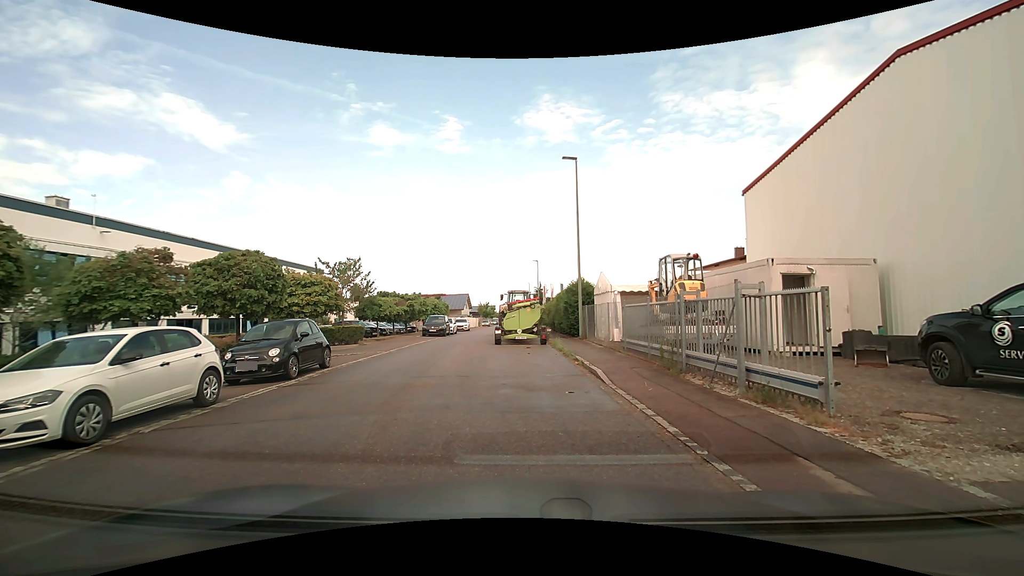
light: Day
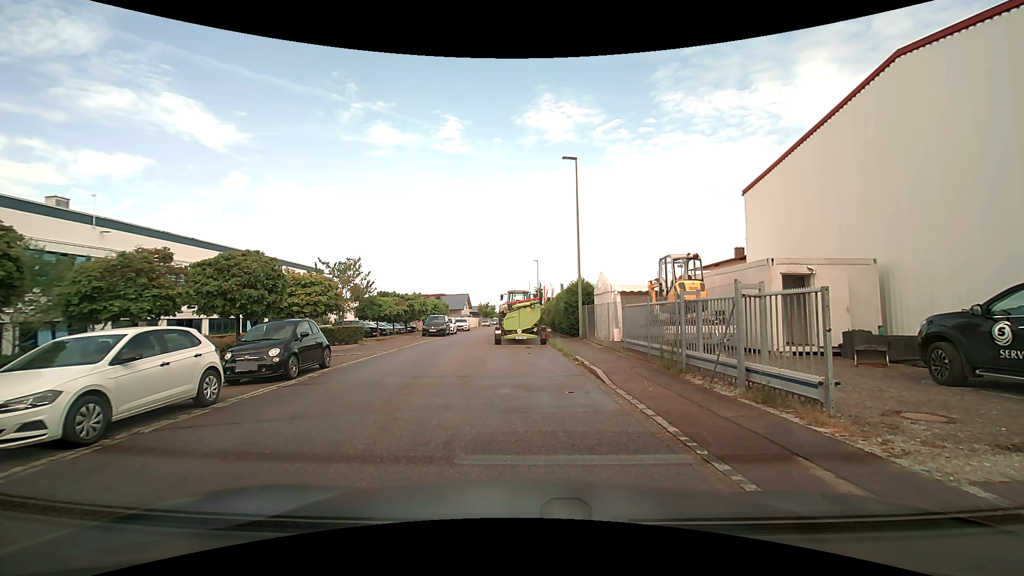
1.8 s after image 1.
(0.0, 0.0) m; 0°
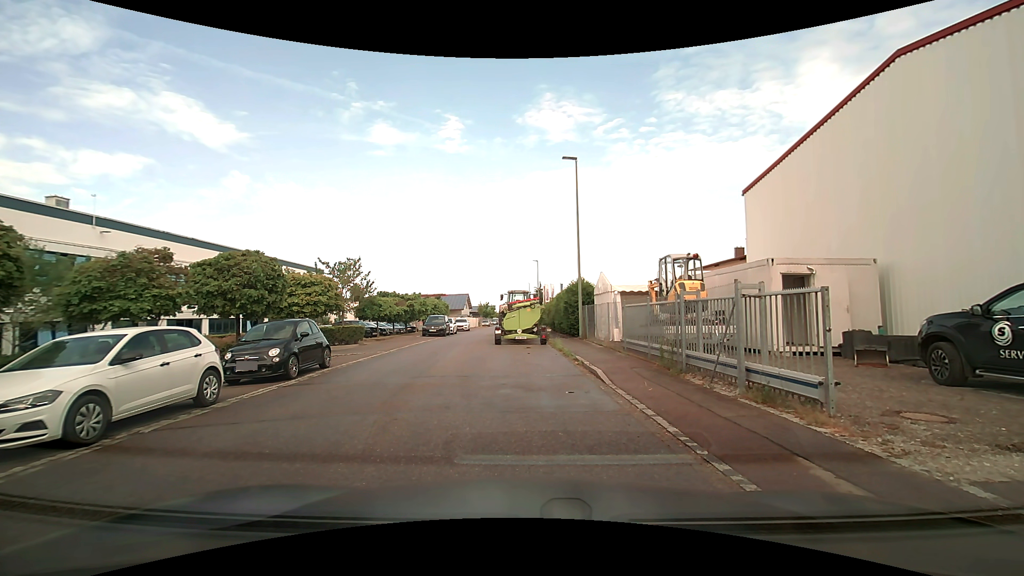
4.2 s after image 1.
(0.0, 0.0) m; 0°
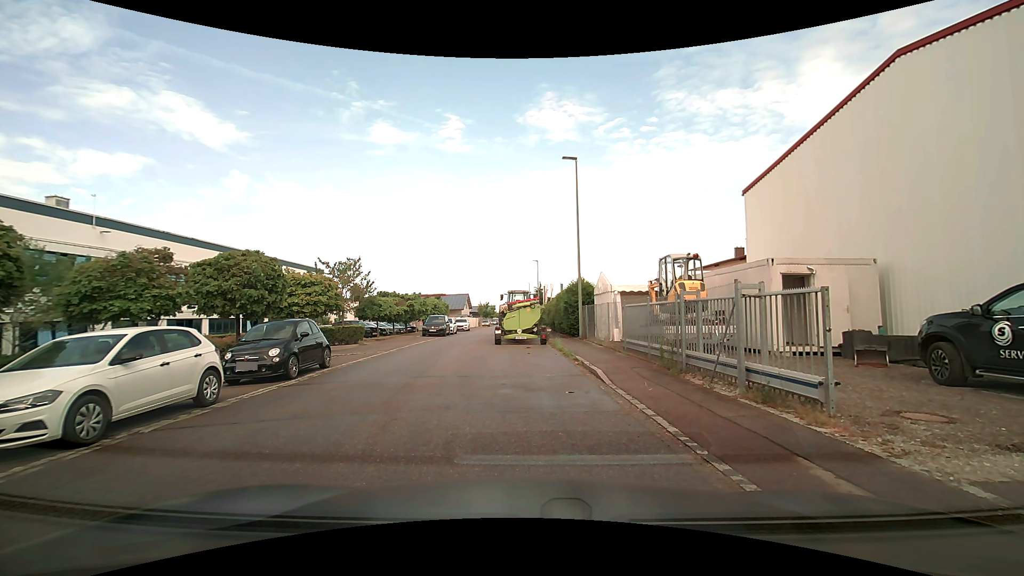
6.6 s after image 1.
(0.0, 0.0) m; 0°
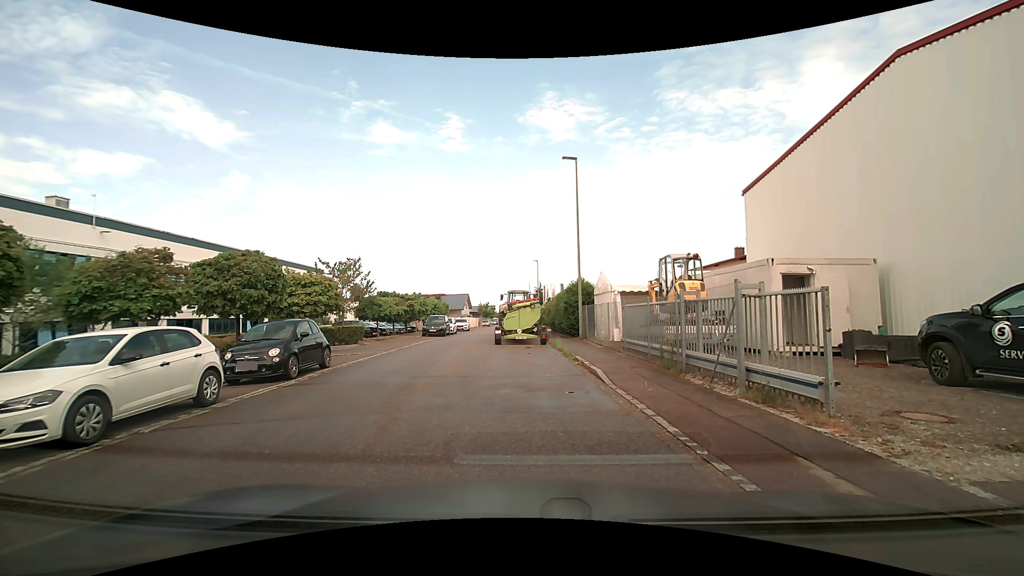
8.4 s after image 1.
(0.0, 0.0) m; 0°
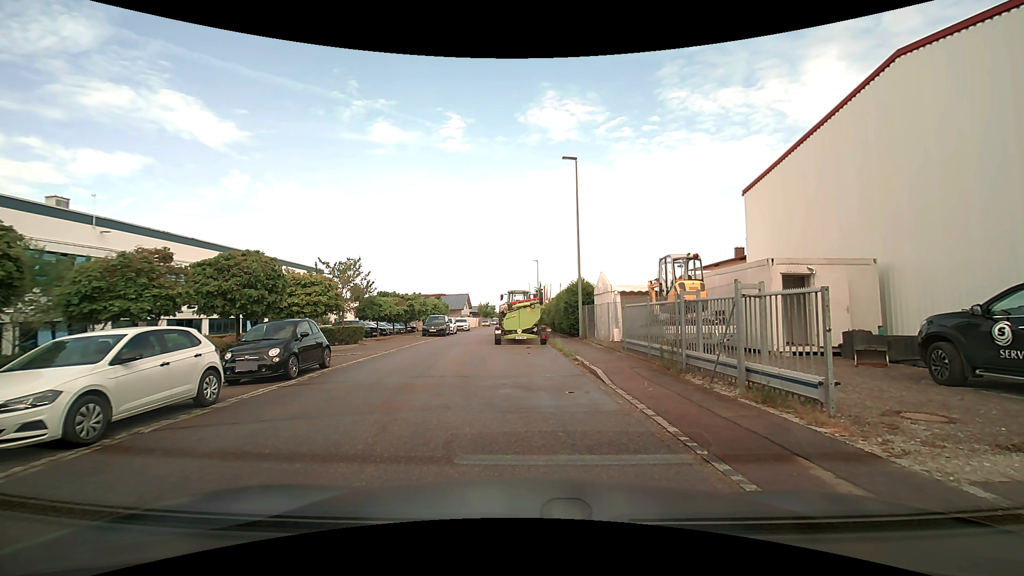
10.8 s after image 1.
(0.0, 0.0) m; 0°
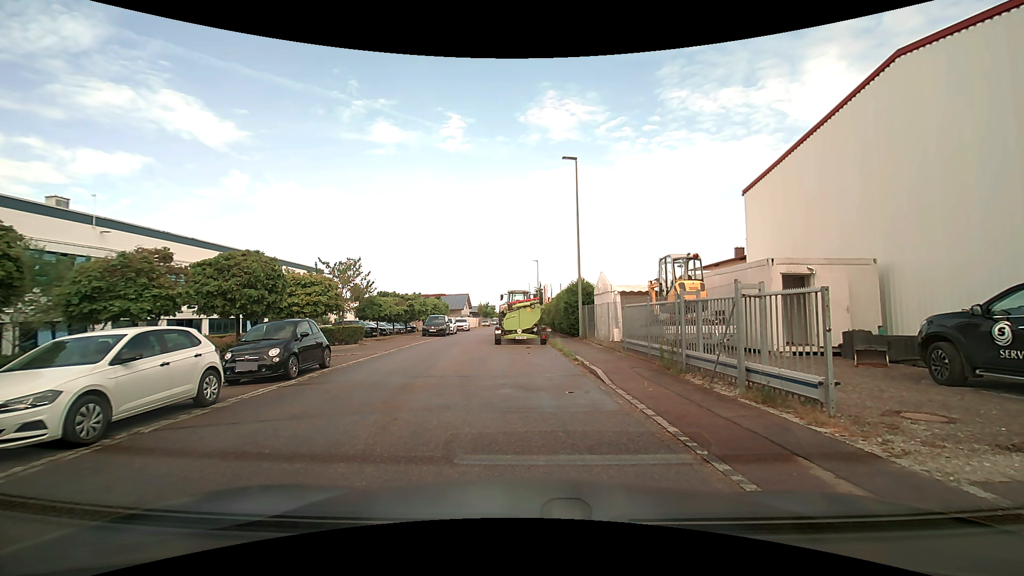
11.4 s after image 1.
(0.0, 0.0) m; 0°
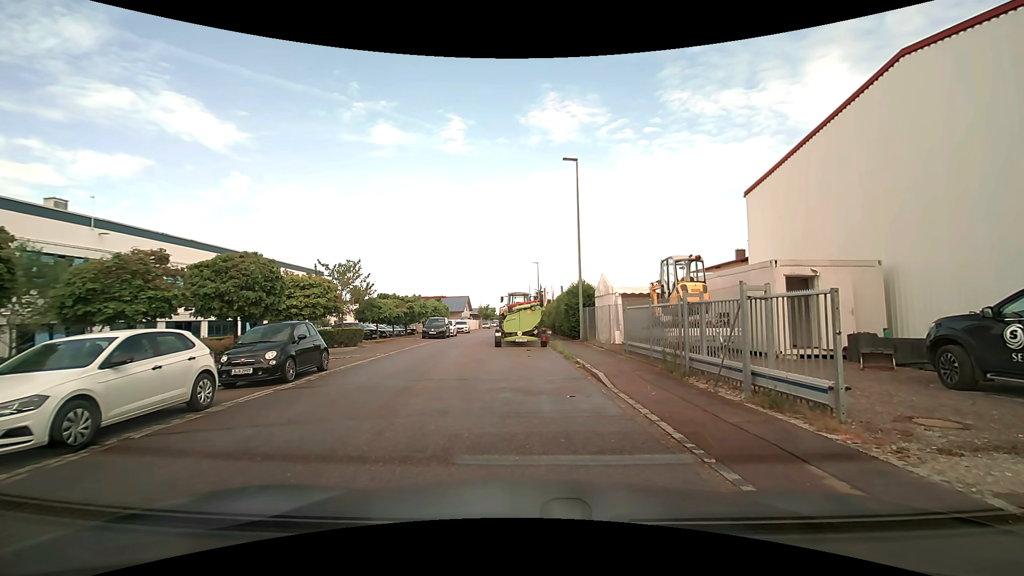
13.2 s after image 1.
(0.0, +0.2) m; 0°
(-1, +10) (-3, +20) (-3, +30) (-3, +40) (-3, +50) (-3, +60) (-2, +70) (-2, +80) (-2, +90) (-2, +100) m
